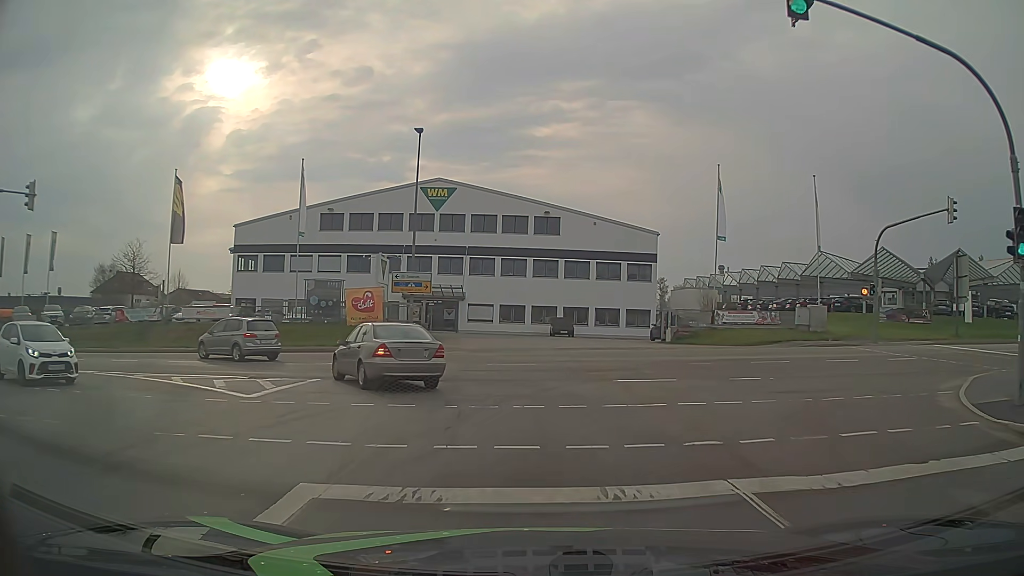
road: secondary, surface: asphalt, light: Day
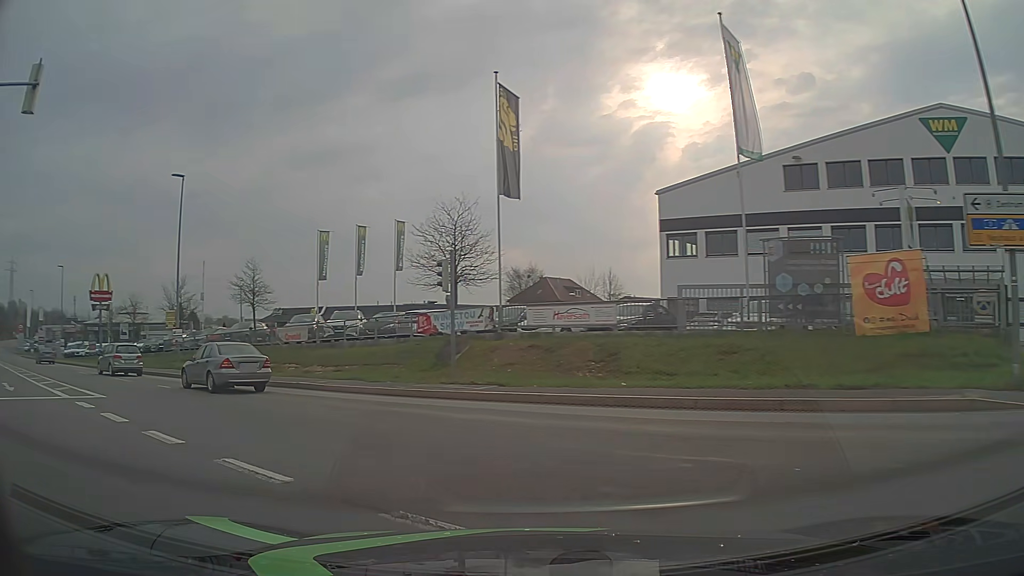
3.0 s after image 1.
(-4.9, +19.3) m; -41°
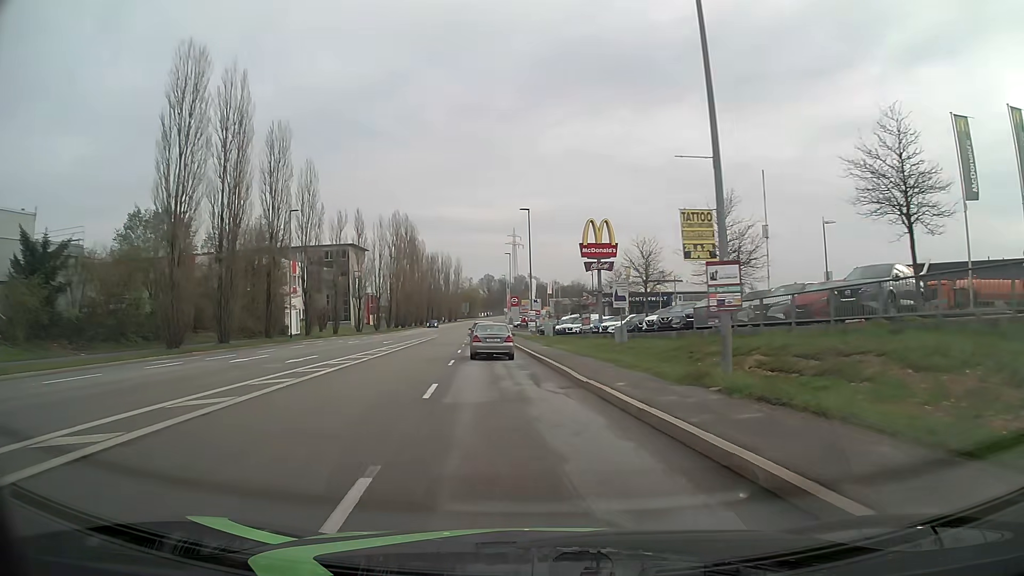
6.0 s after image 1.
(-10.9, +22.2) m; -45°
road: tertiary
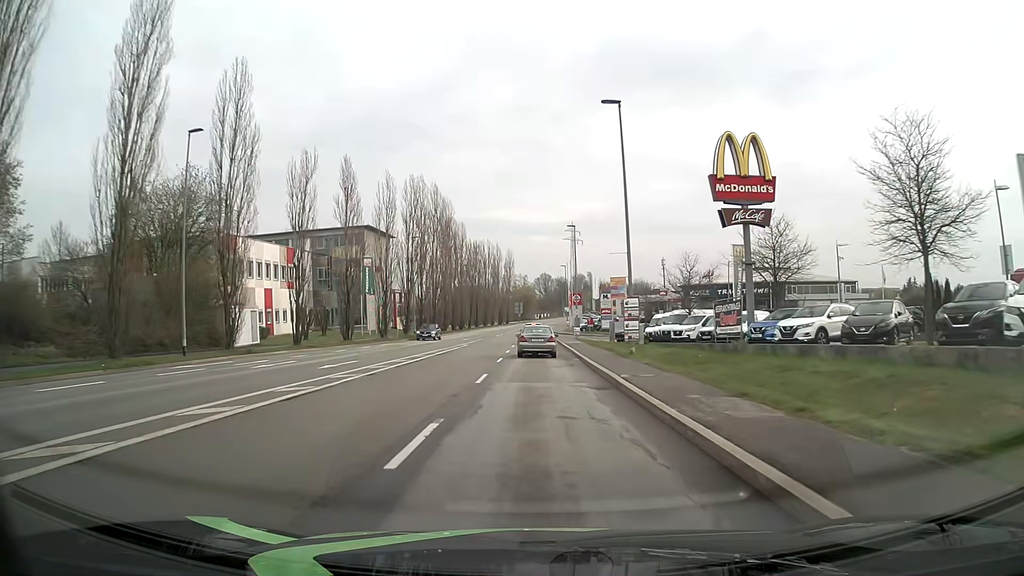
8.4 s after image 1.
(-1.7, +26.4) m; -5°
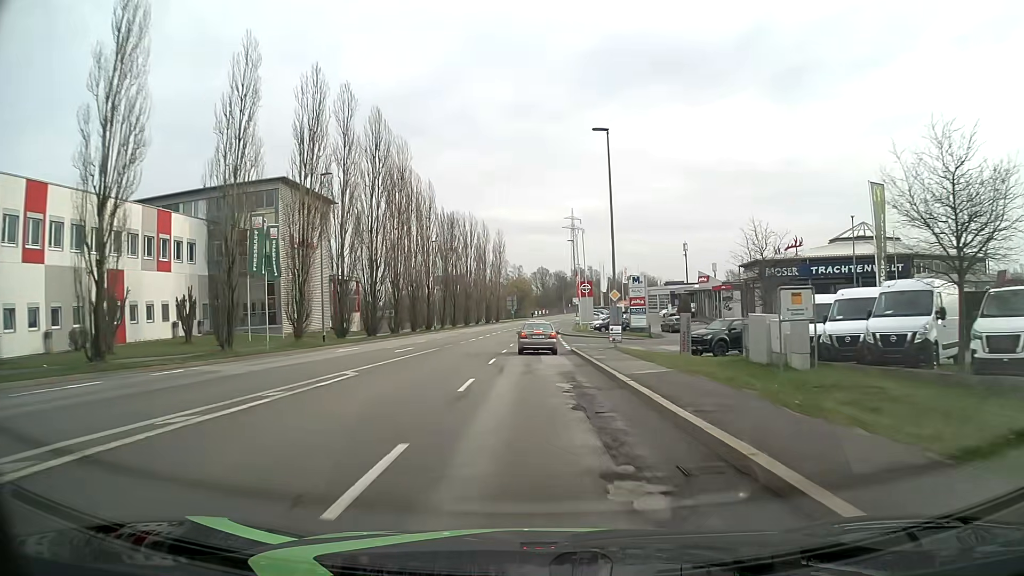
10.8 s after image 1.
(0.0, +30.5) m; 0°
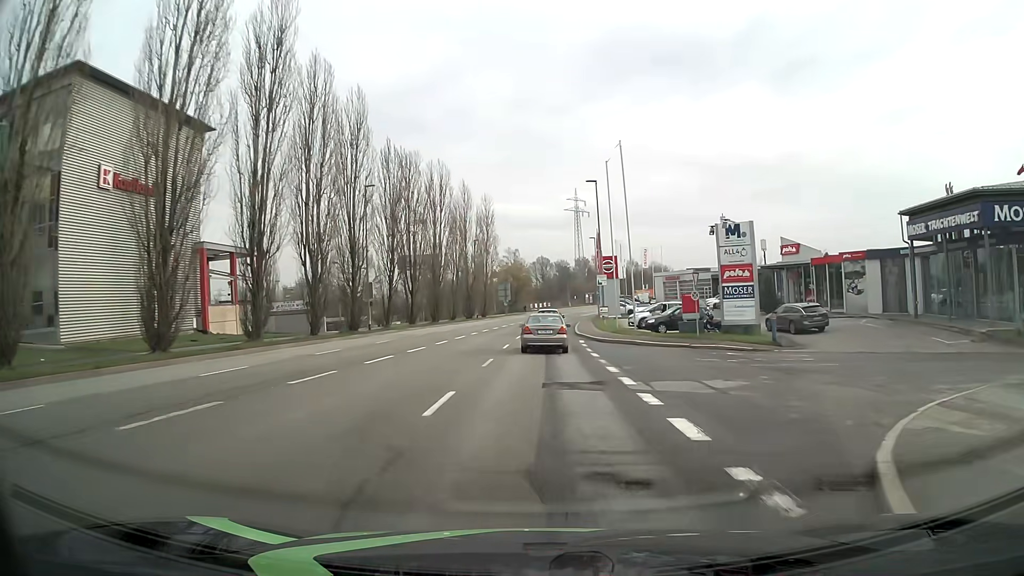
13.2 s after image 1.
(+0.3, +31.3) m; +1°
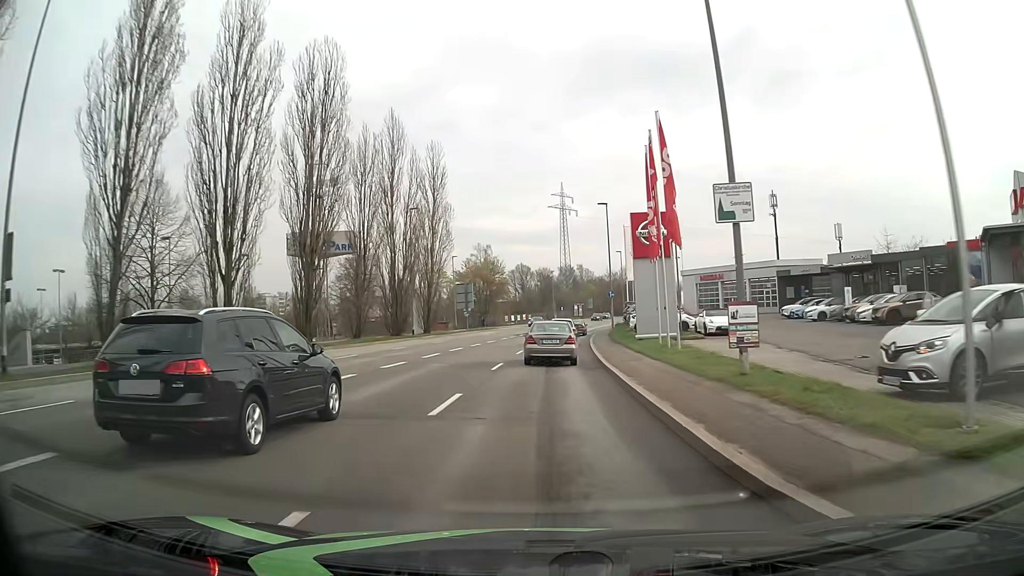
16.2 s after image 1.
(+0.3, +34.6) m; +2°
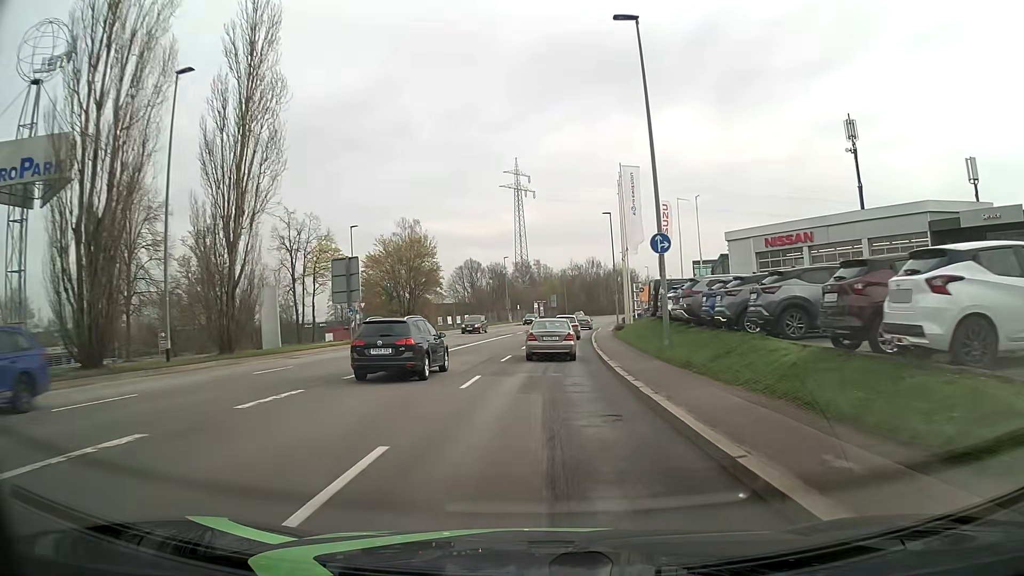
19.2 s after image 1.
(+0.7, +33.7) m; +3°
(0, +10) (0, +20) (+1, +30) (+2, +40) (+3, +50) (+4, +60) (+5, +70) (+6, +80) (+8, +90) (+10, +99) m
